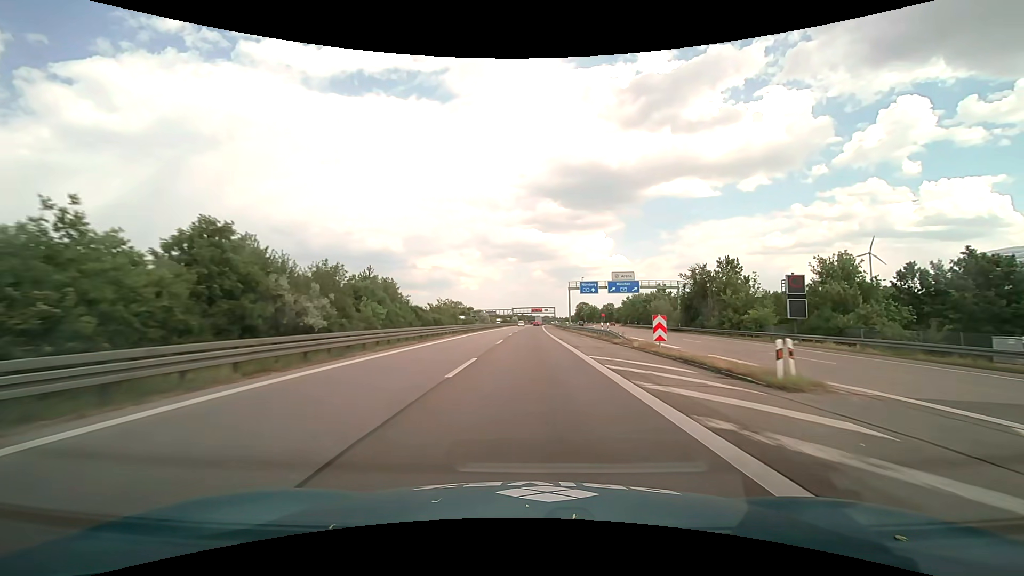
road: motorway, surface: asphalt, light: Day
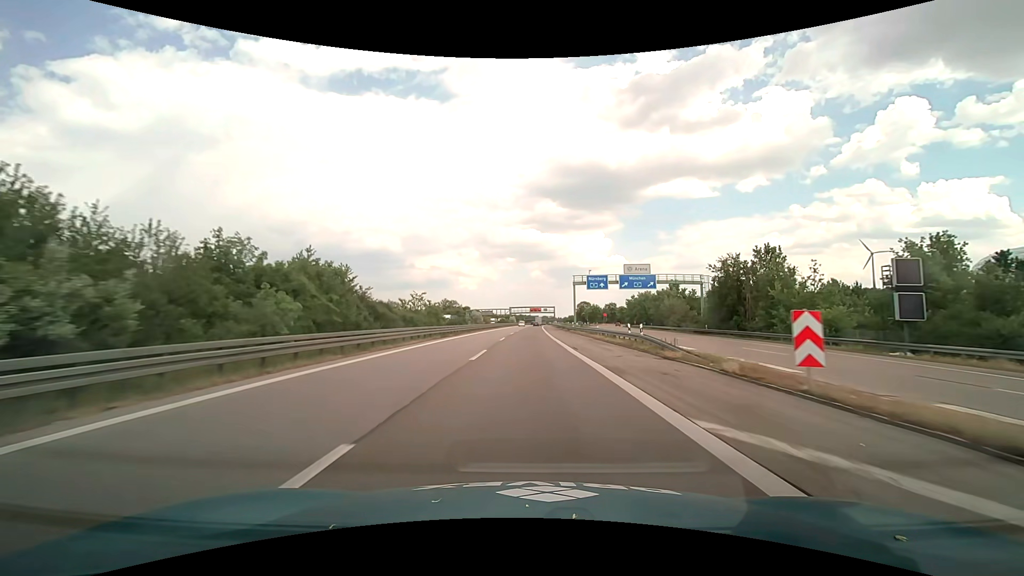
(0.0, +12.6) m; 0°
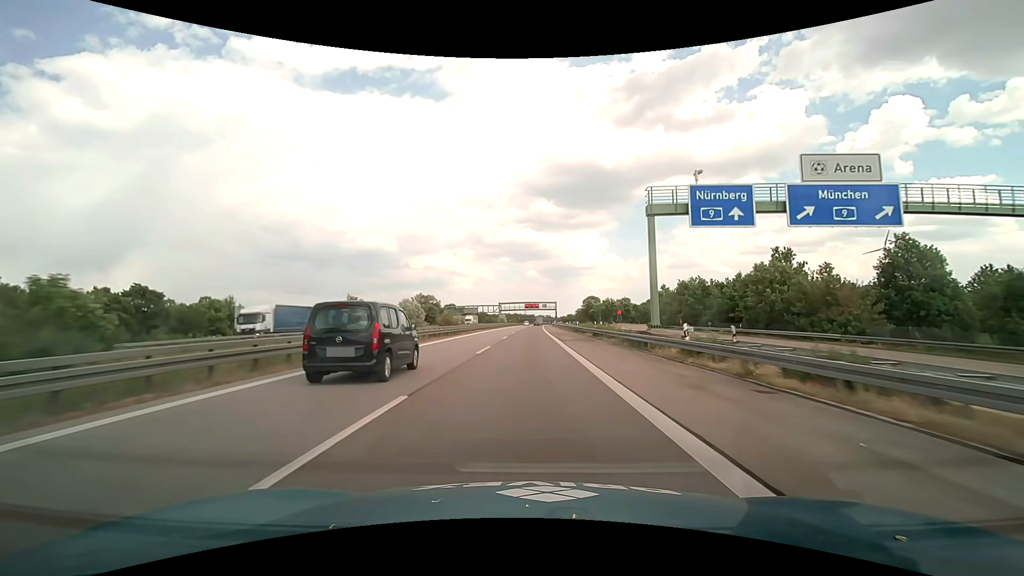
(+0.2, +50.3) m; +1°
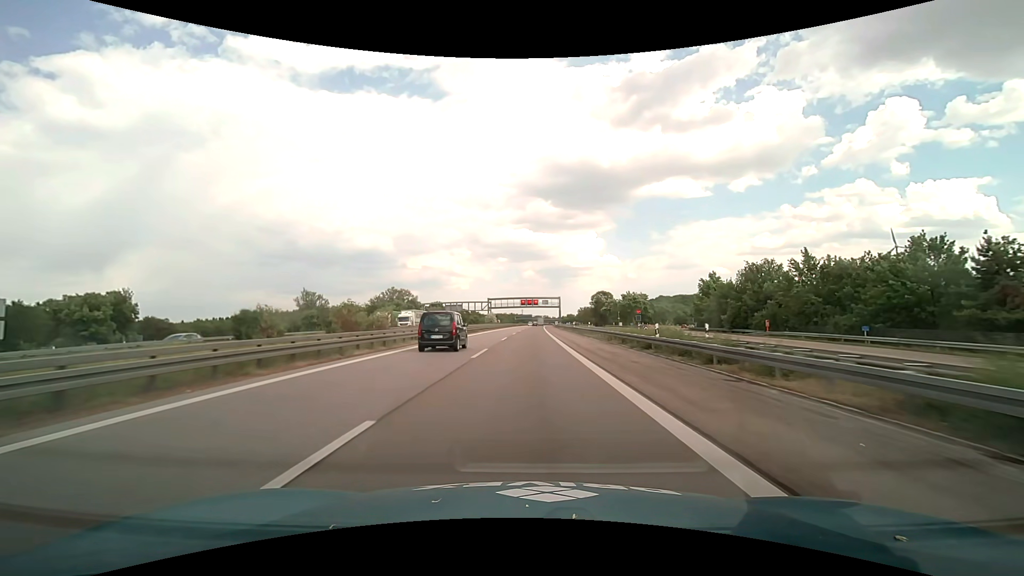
(+0.1, +38.2) m; 0°
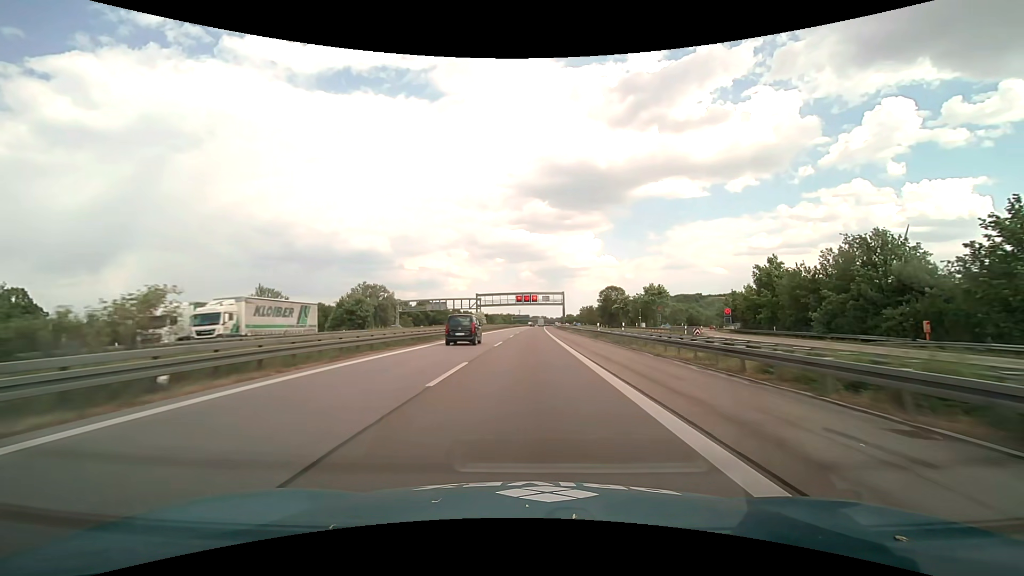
(0.0, +26.1) m; 0°
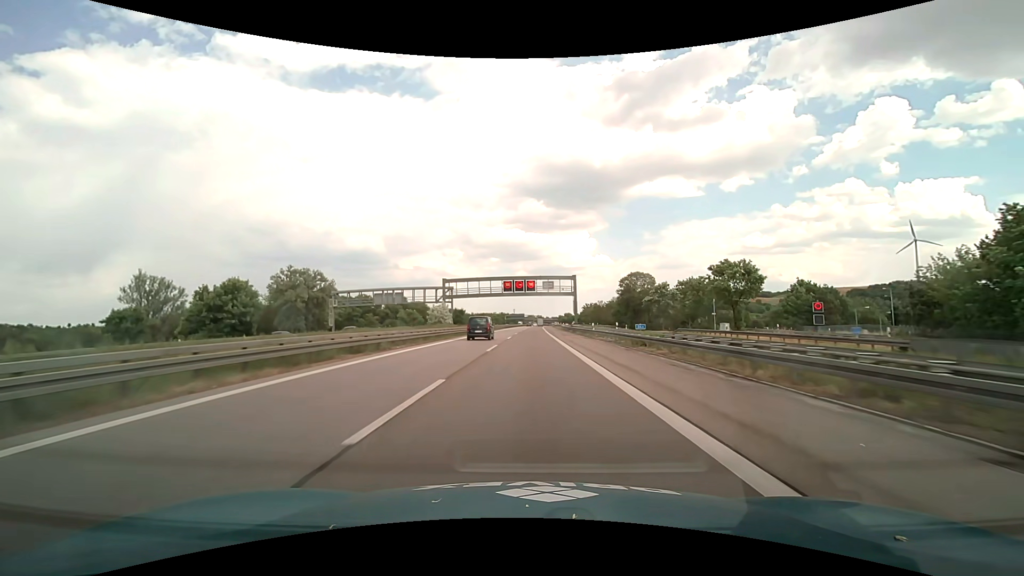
(+0.2, +41.0) m; +1°
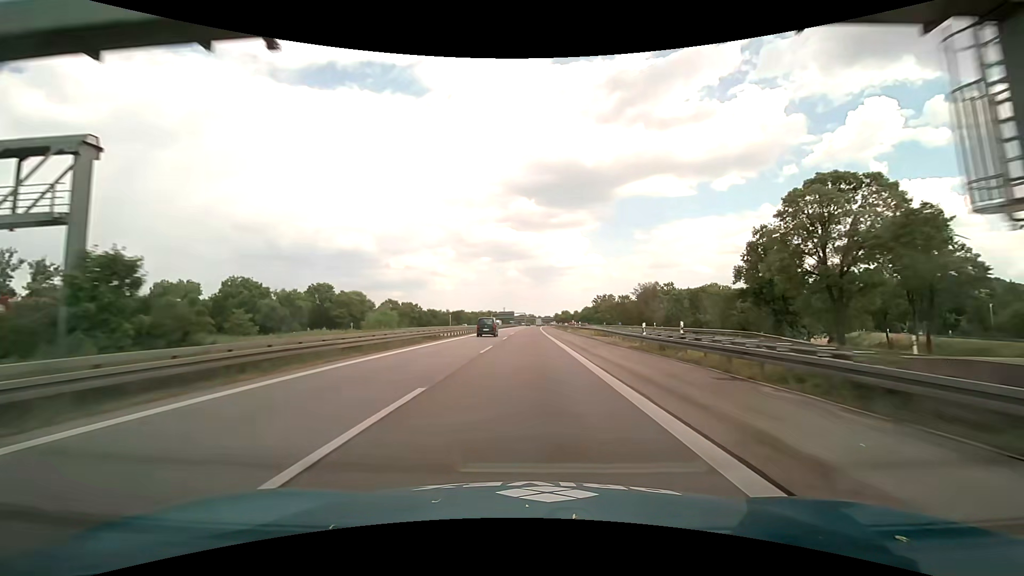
(+0.7, +73.5) m; +1°
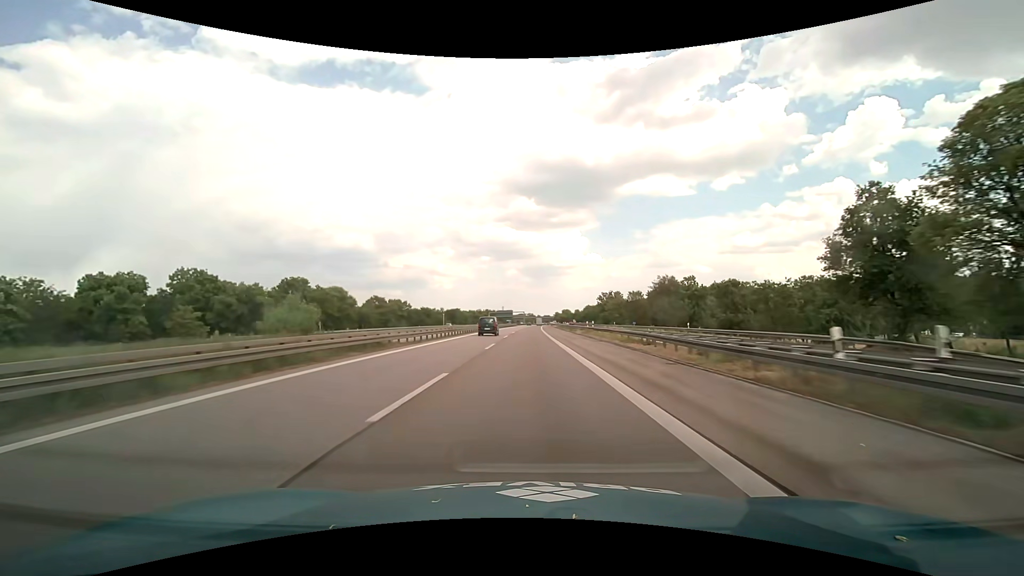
(0.0, +15.2) m; 0°
(0, +10) (0, +20) (0, +30) (0, +40) (0, +50) (0, +60) (0, +70) (0, +80) (0, +90) (0, +100) m
